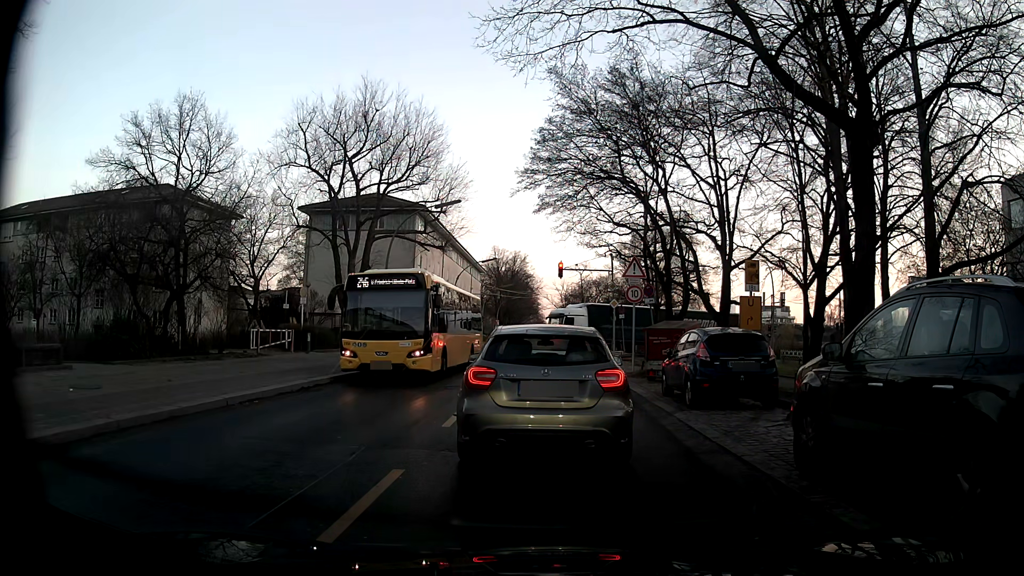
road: residential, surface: asphalt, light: Day
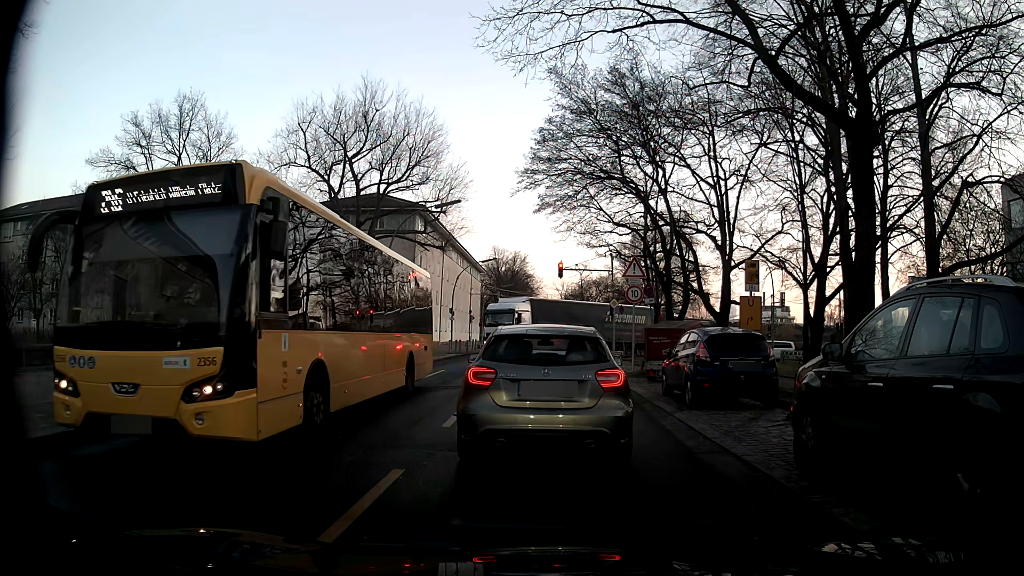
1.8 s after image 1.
(0.0, 0.0) m; 0°
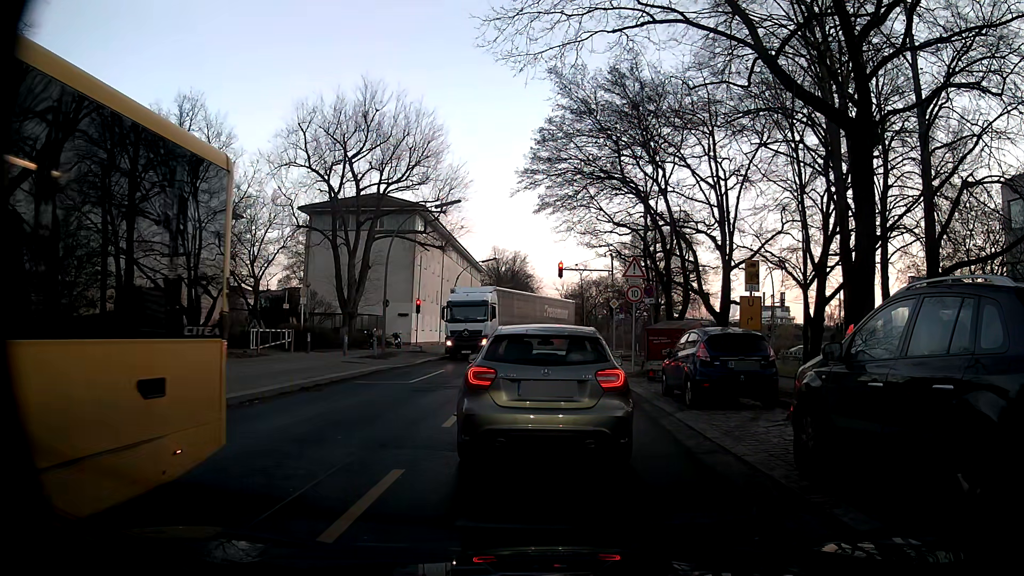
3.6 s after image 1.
(0.0, 0.0) m; 0°
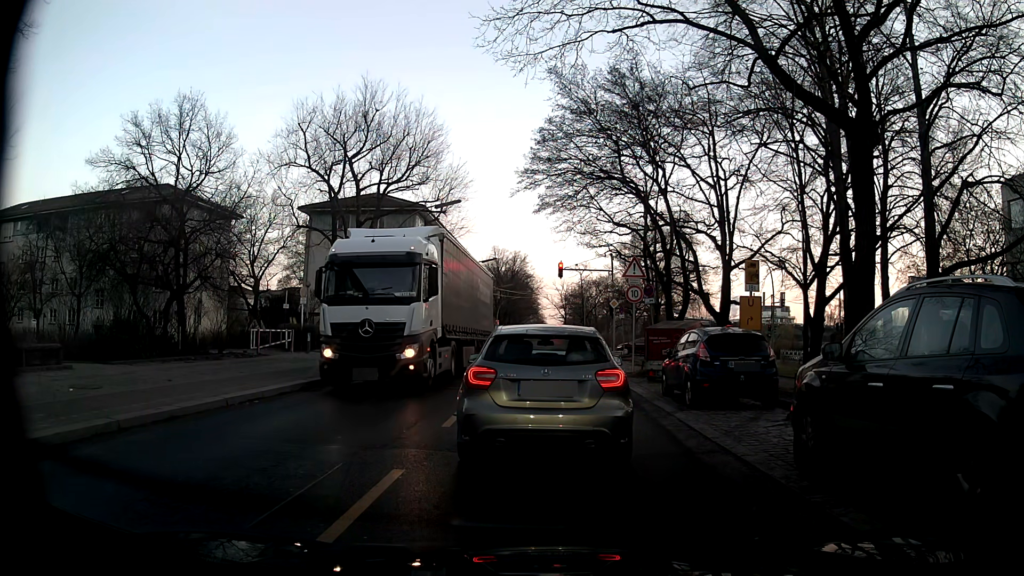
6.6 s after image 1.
(0.0, 0.0) m; 0°
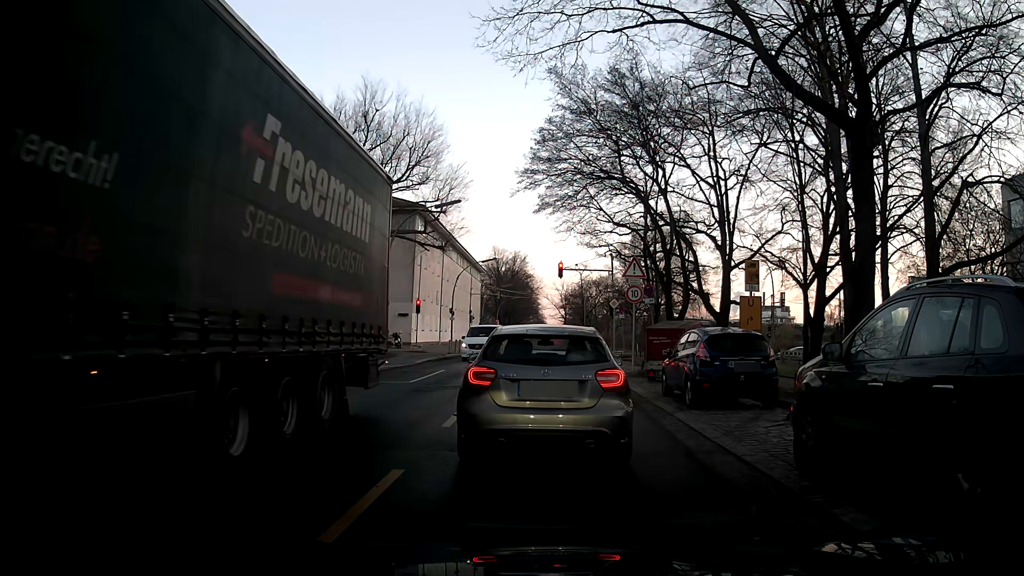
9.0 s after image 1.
(0.0, 0.0) m; 0°
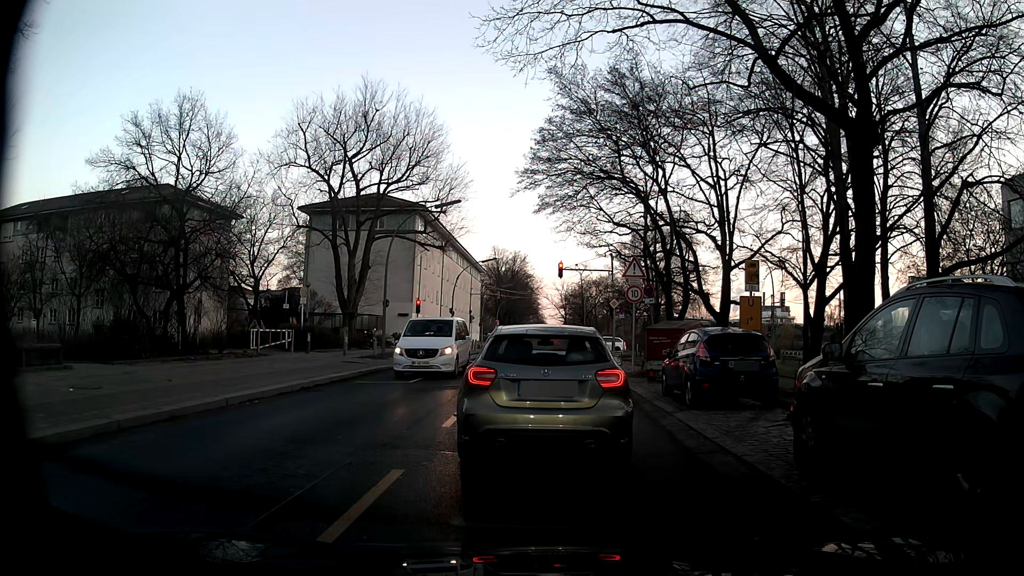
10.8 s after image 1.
(0.0, 0.0) m; 0°
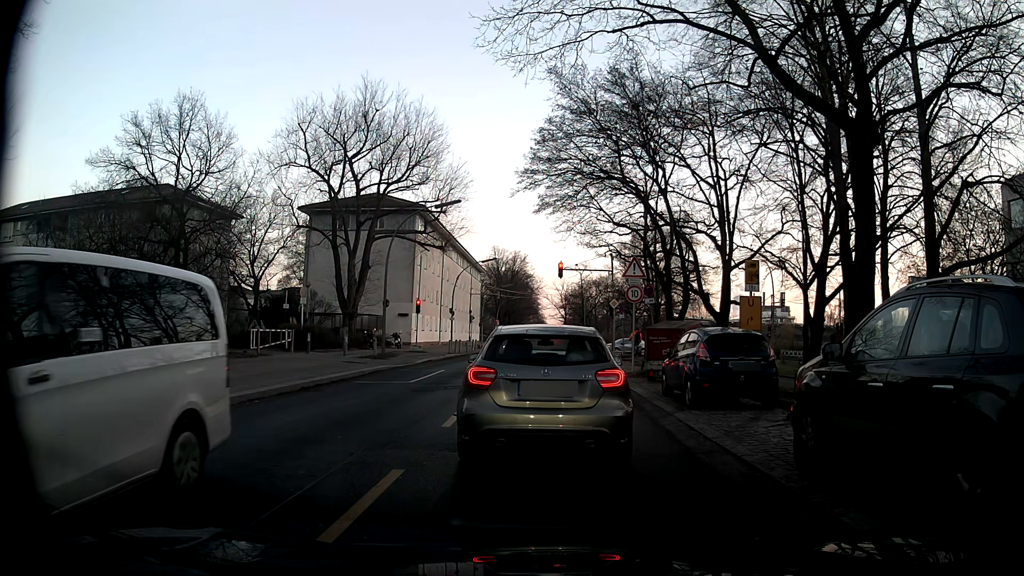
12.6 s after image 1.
(0.0, 0.0) m; 0°
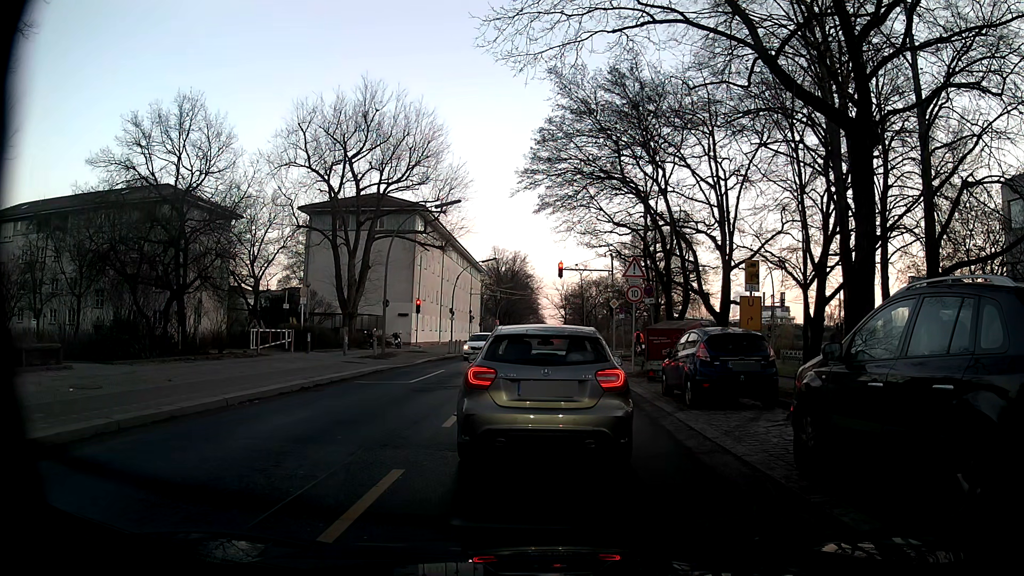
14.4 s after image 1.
(0.0, 0.0) m; 0°
